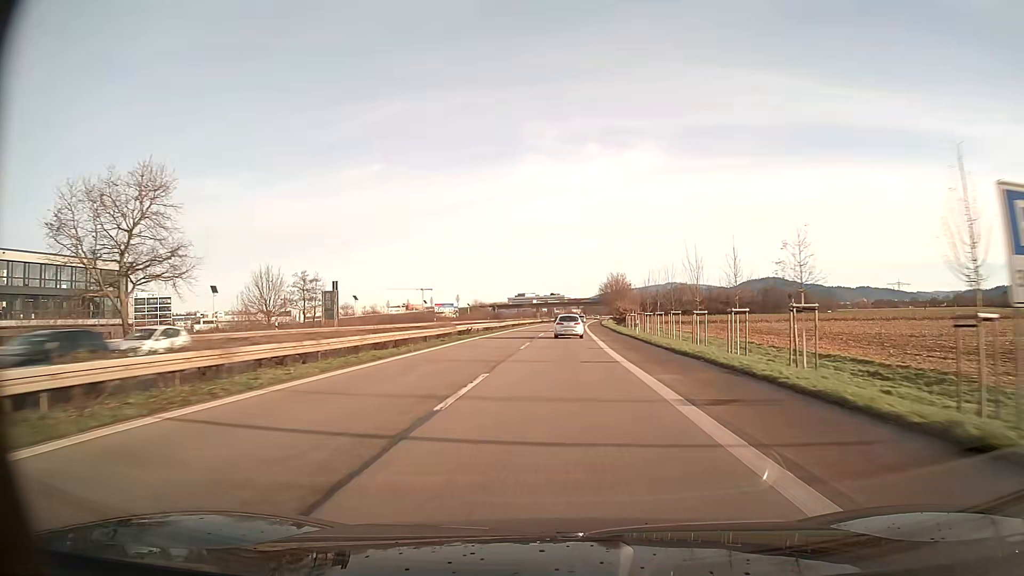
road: trunk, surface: asphalt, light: Day
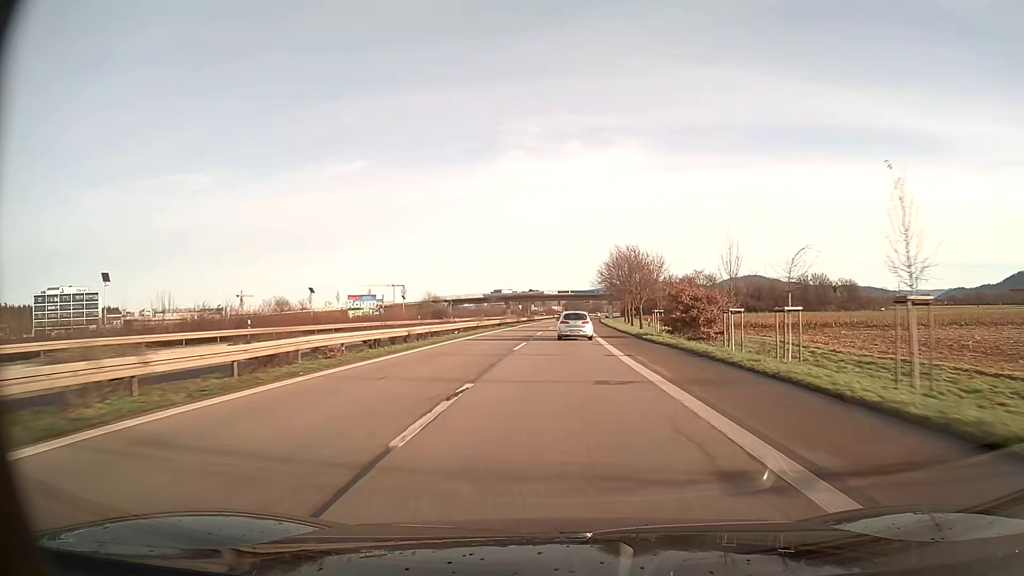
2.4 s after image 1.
(+0.8, +57.5) m; +2°
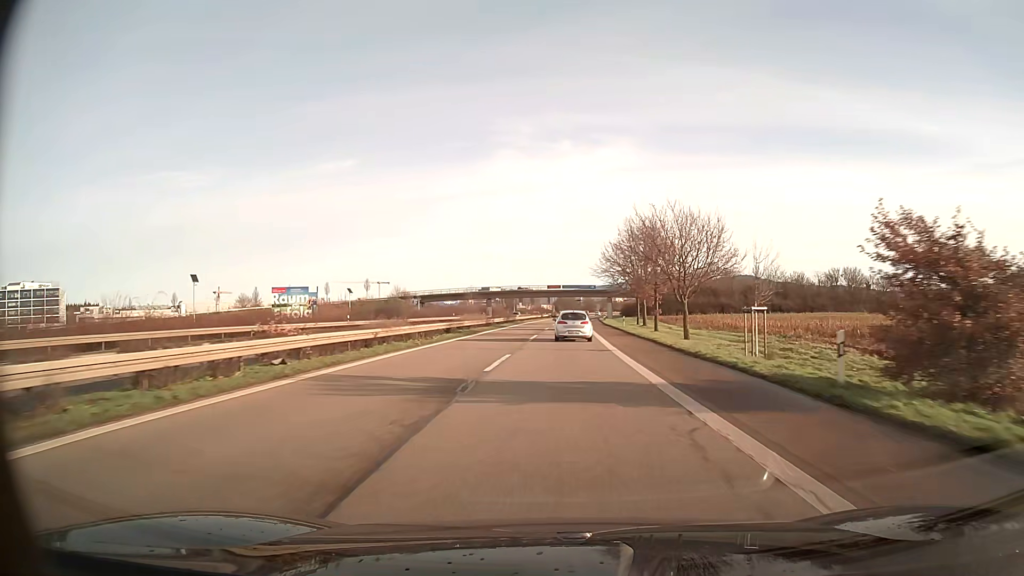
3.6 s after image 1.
(+0.2, +27.5) m; +1°
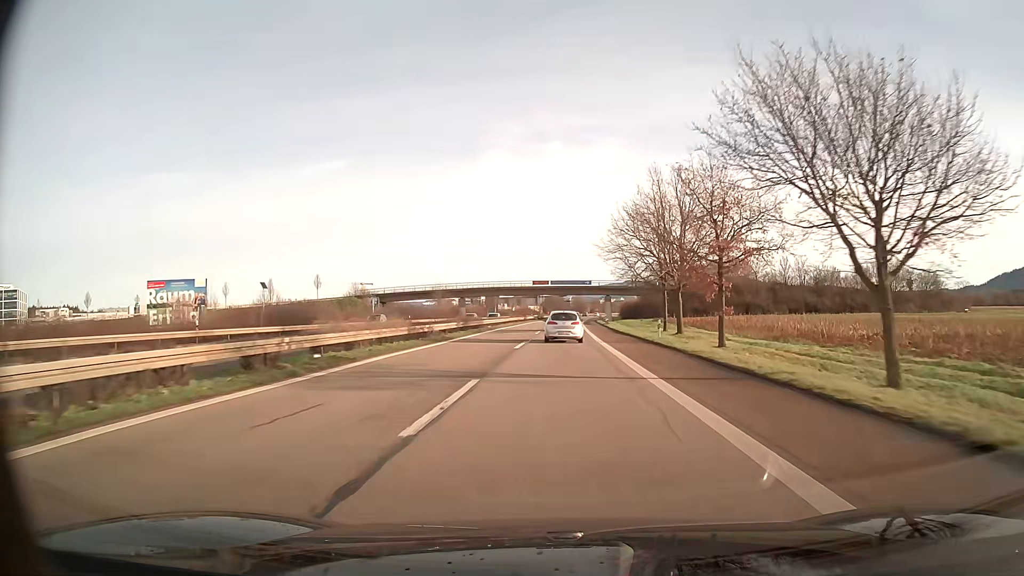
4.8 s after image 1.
(+0.2, +26.5) m; +1°
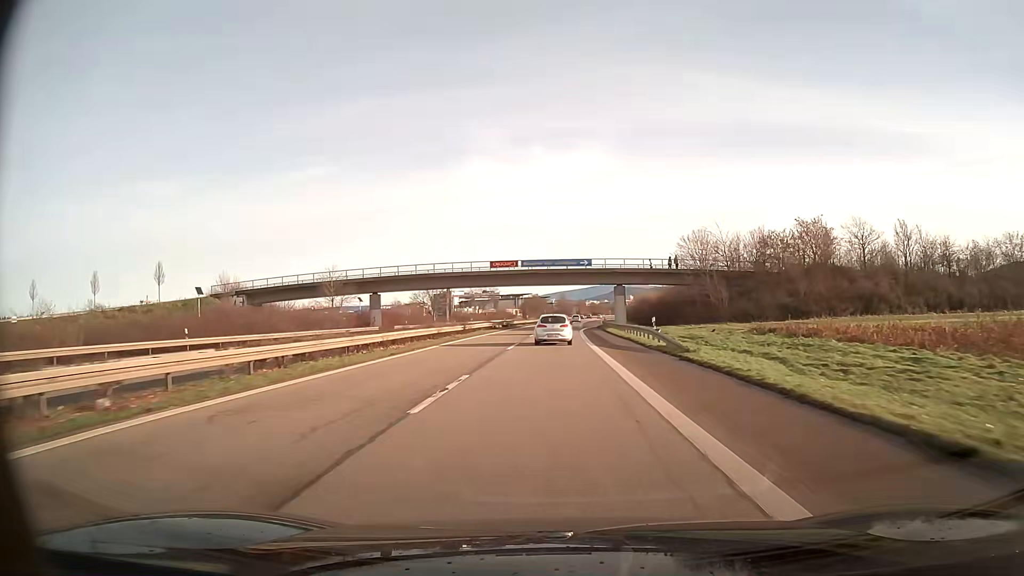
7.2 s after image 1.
(+0.8, +52.0) m; +1°
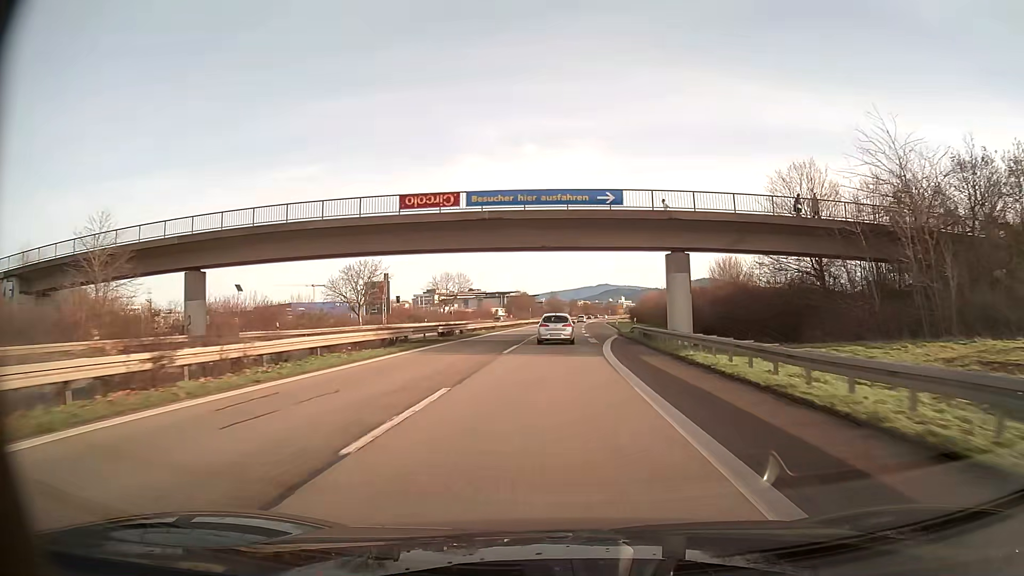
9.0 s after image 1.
(+0.3, +39.4) m; +1°
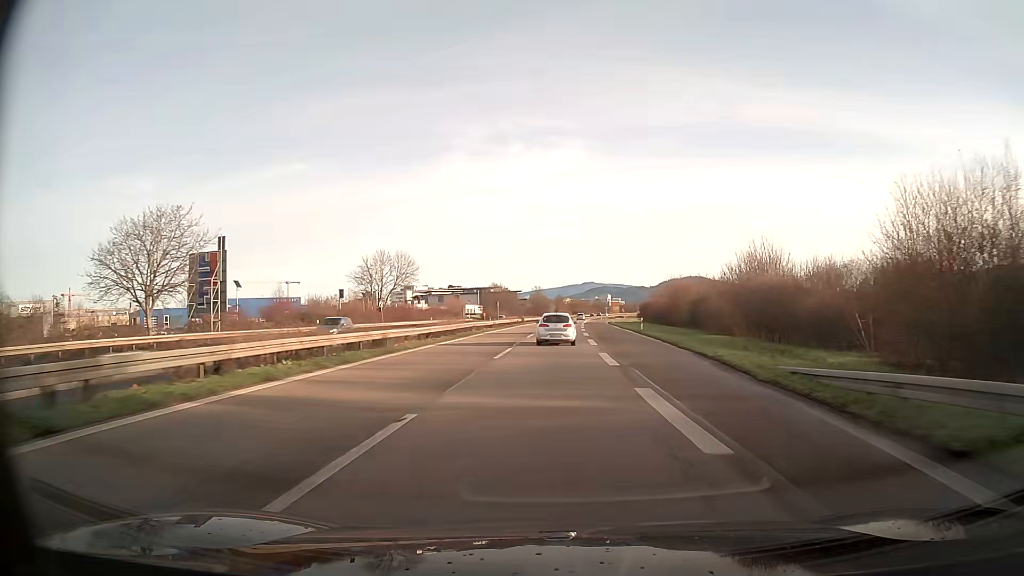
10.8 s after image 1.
(-0.1, +39.7) m; 0°
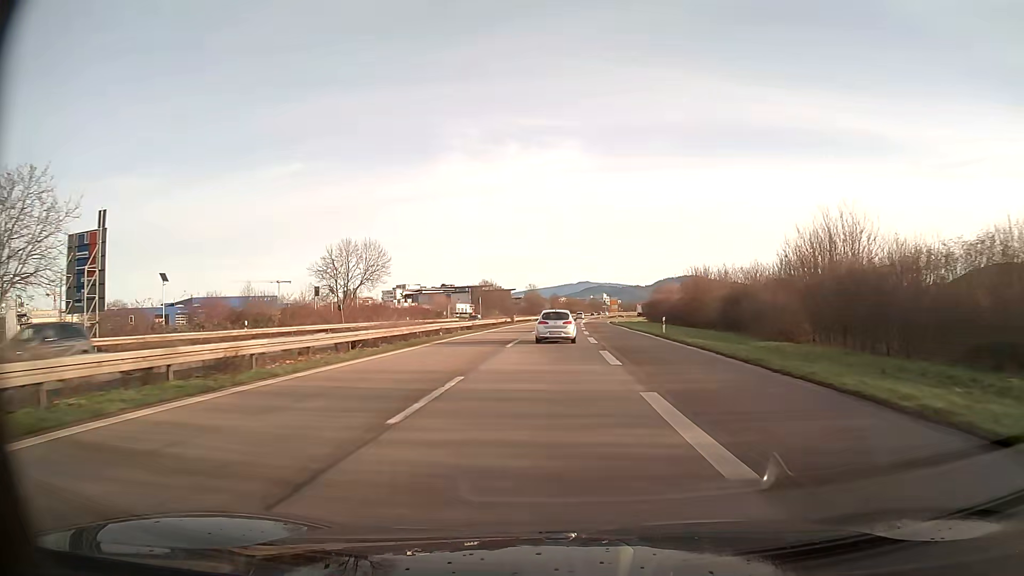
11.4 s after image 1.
(+0.1, +13.2) m; +1°
